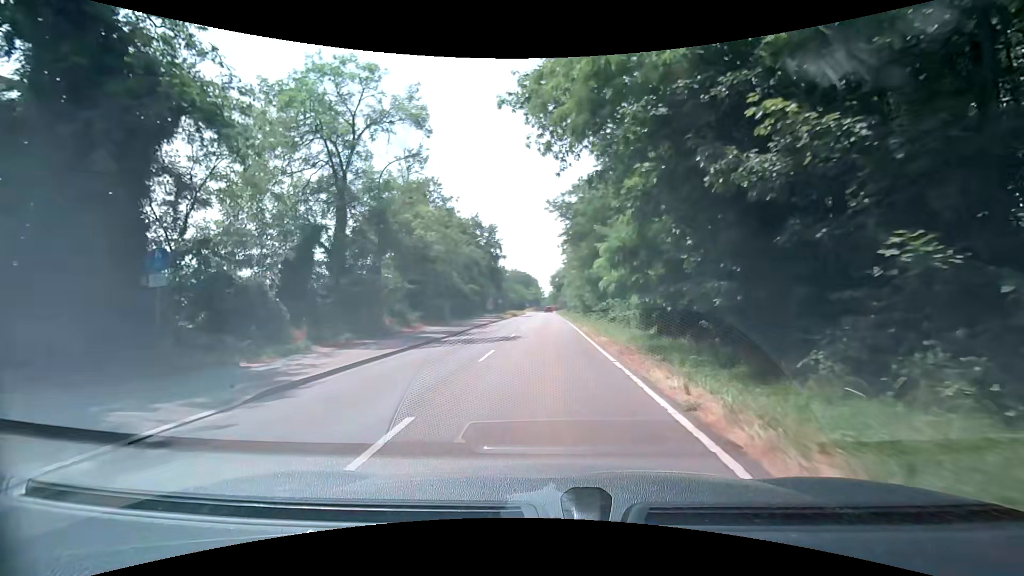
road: secondary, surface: asphalt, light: Day
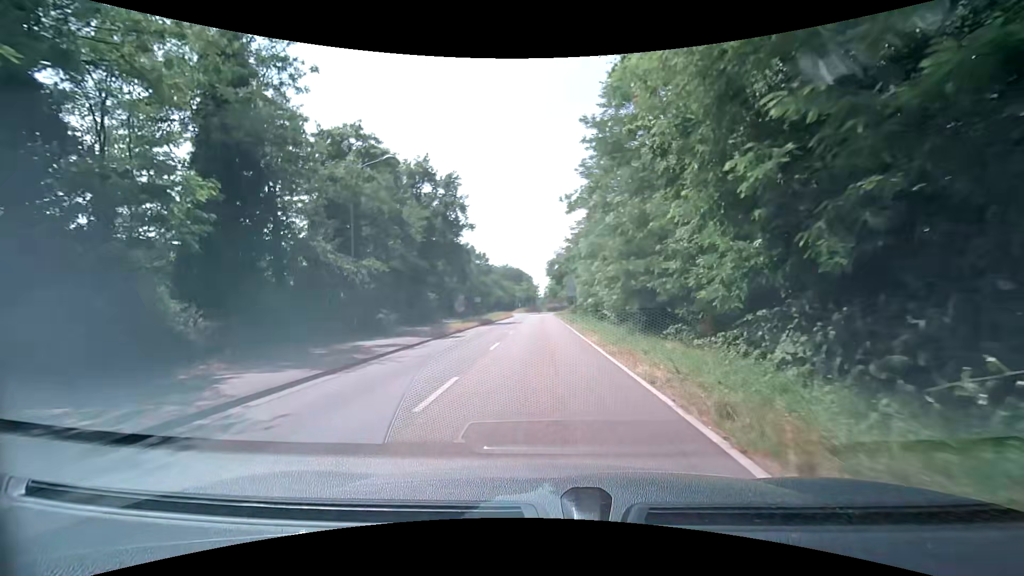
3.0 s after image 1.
(+0.3, +32.6) m; 0°
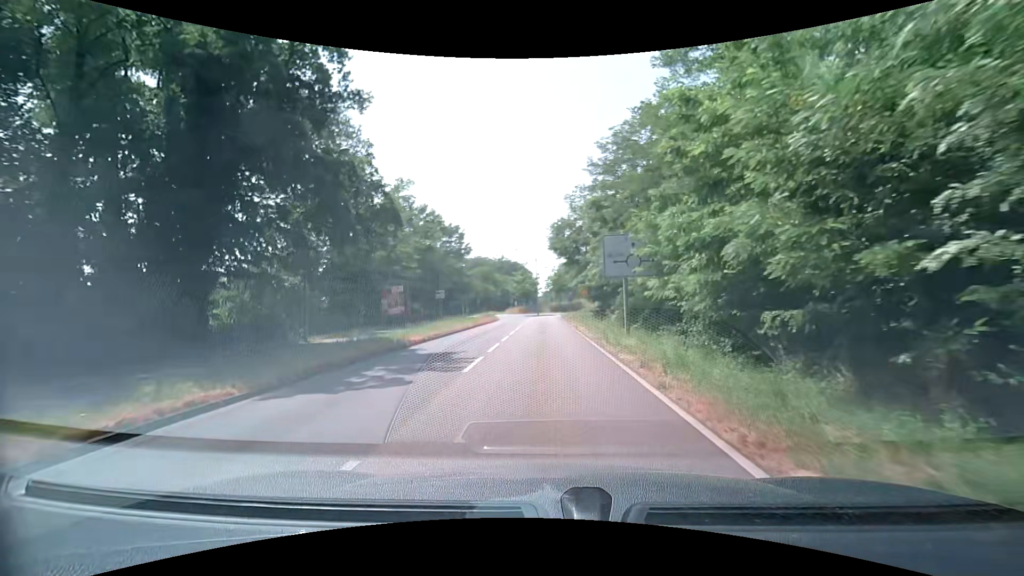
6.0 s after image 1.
(+0.1, +32.1) m; 0°
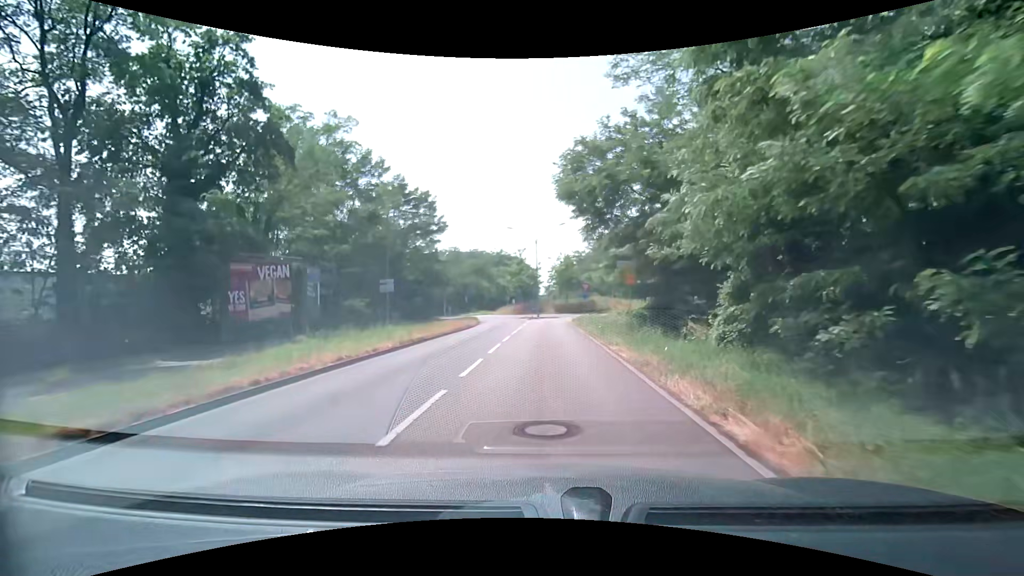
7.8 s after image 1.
(-0.1, +19.1) m; -1°
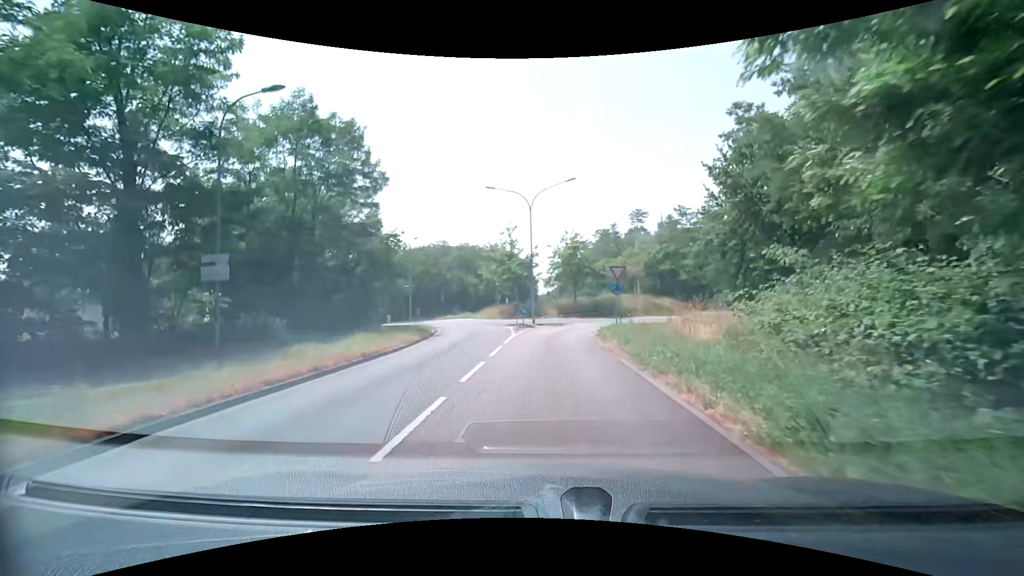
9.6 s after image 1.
(+0.2, +18.5) m; +1°
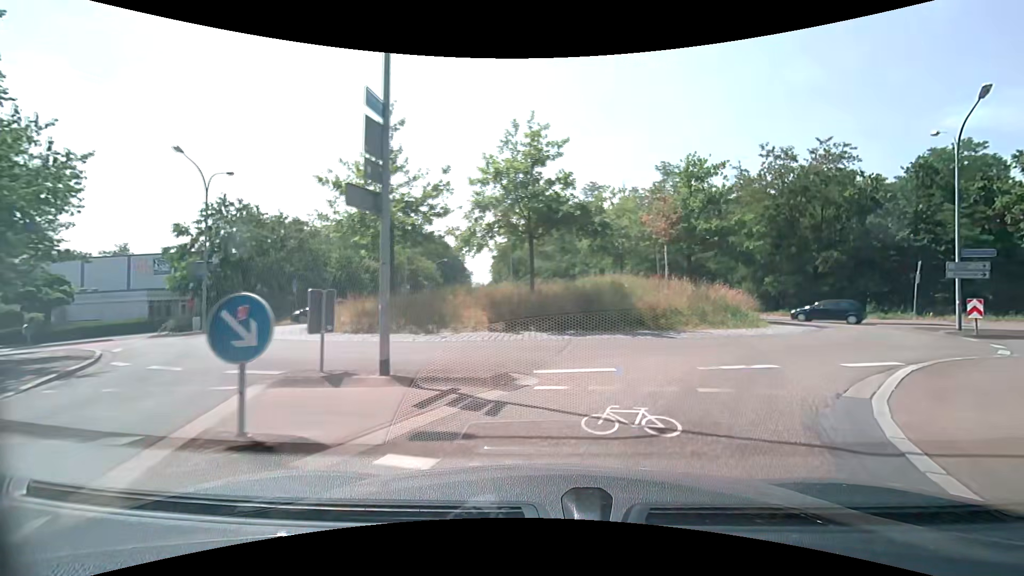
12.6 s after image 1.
(+0.3, +25.3) m; +5°
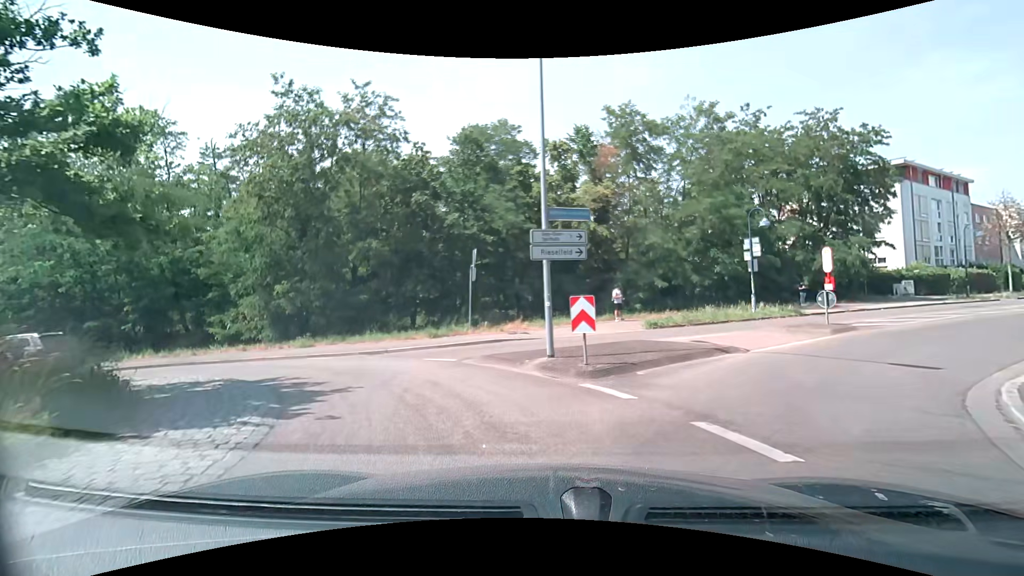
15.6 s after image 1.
(+8.2, +15.6) m; +48°
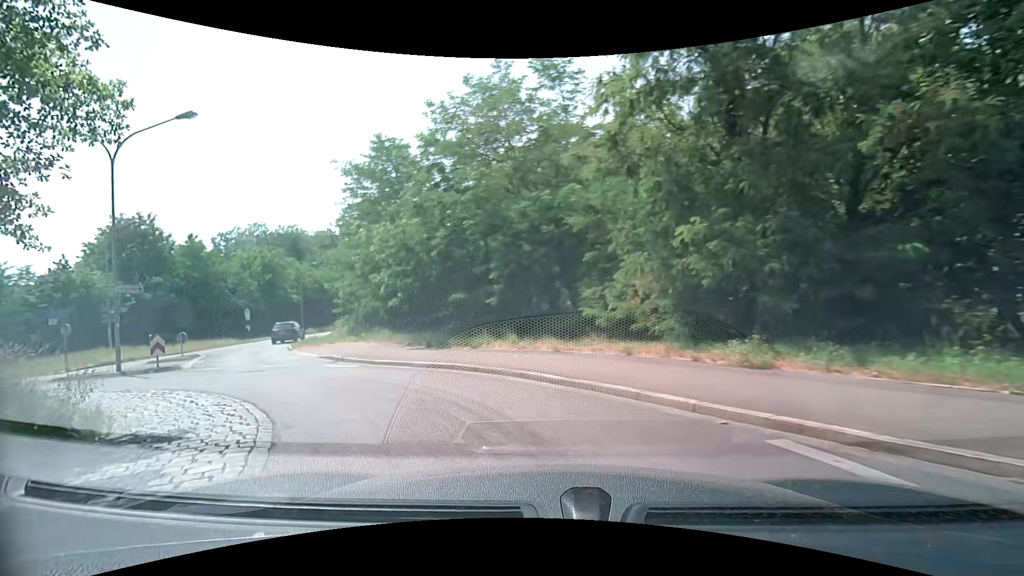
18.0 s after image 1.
(-4.2, +13.2) m; -46°
(-3, +10) (-10, +16) (-20, +15) (-29, +11) (-39, +7) (-48, +6) (-58, +4) (-68, +3) (-78, +2) (-88, +2) m
